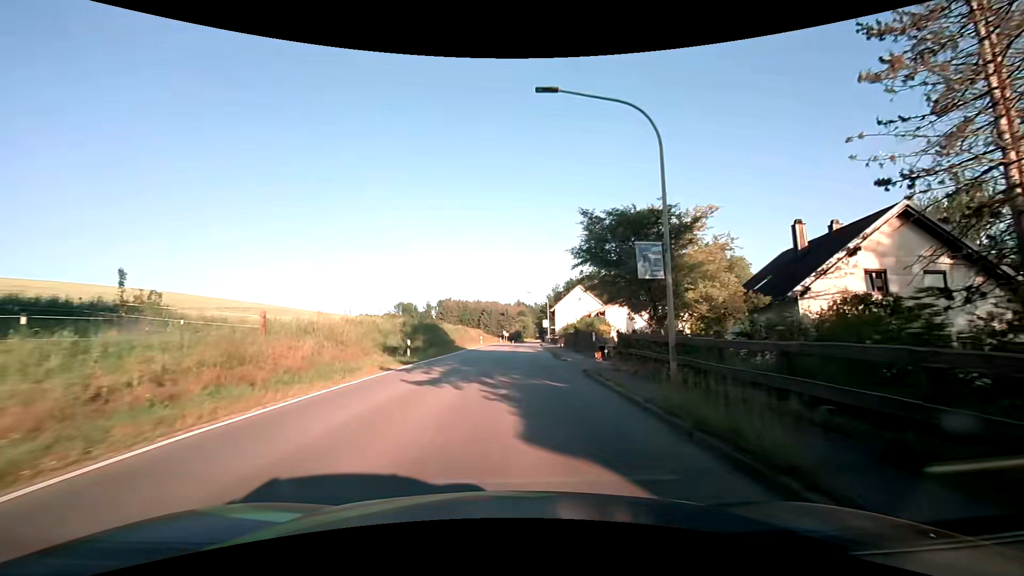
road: secondary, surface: asphalt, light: Day
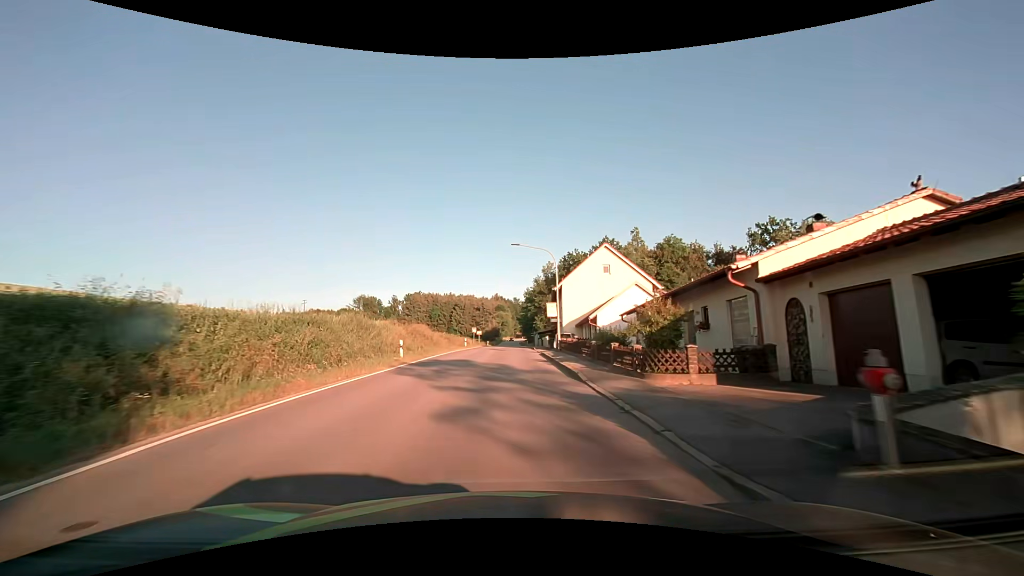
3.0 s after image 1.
(+0.9, +37.9) m; +3°
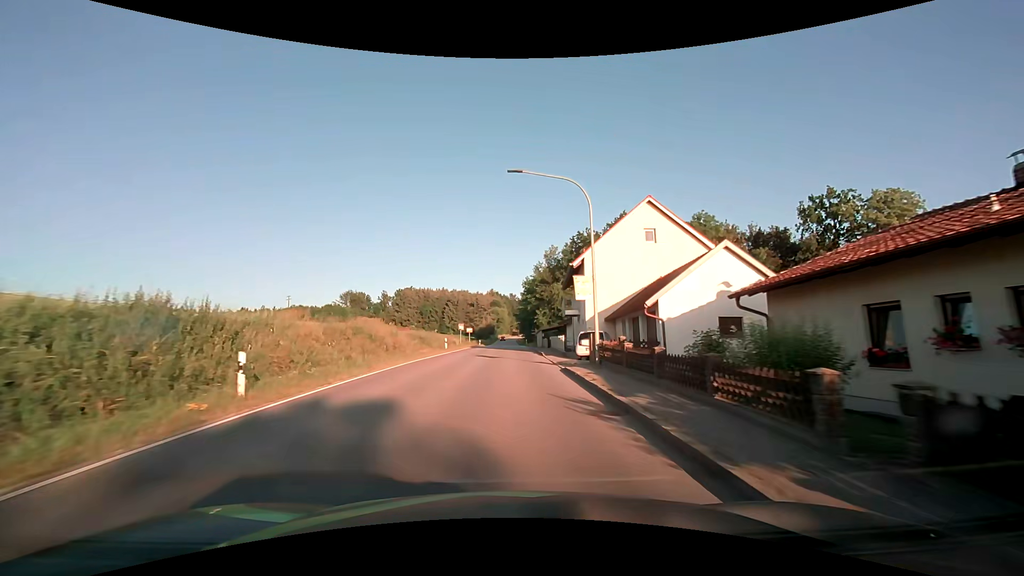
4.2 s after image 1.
(+0.1, +15.2) m; 0°
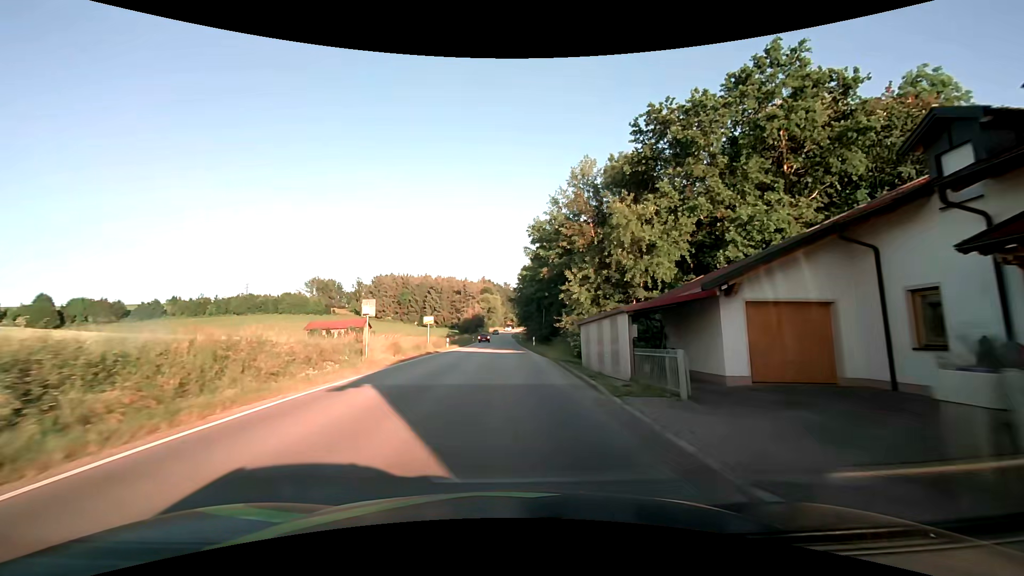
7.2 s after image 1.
(+0.2, +38.4) m; 0°
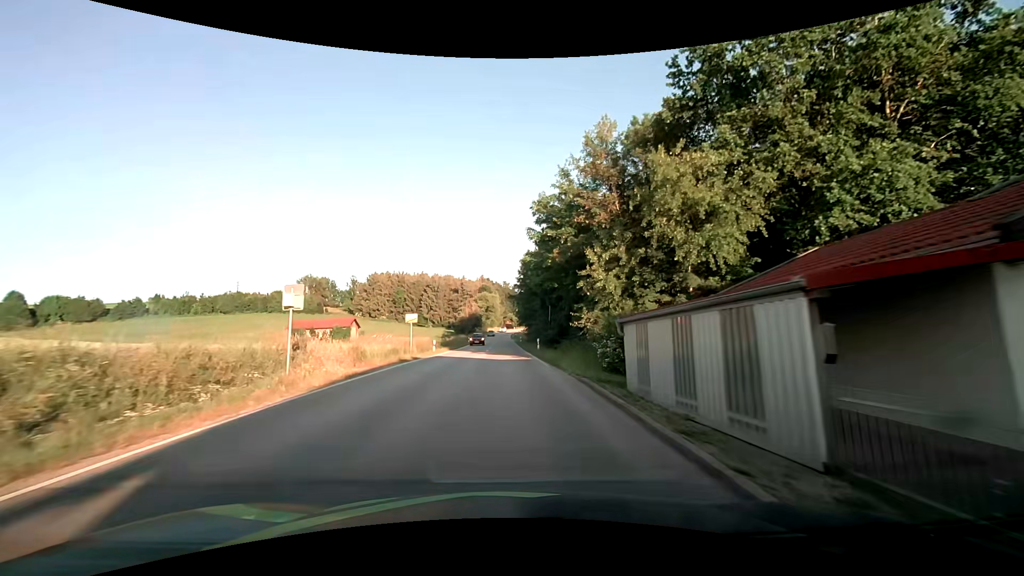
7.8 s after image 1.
(+0.1, +7.7) m; 0°
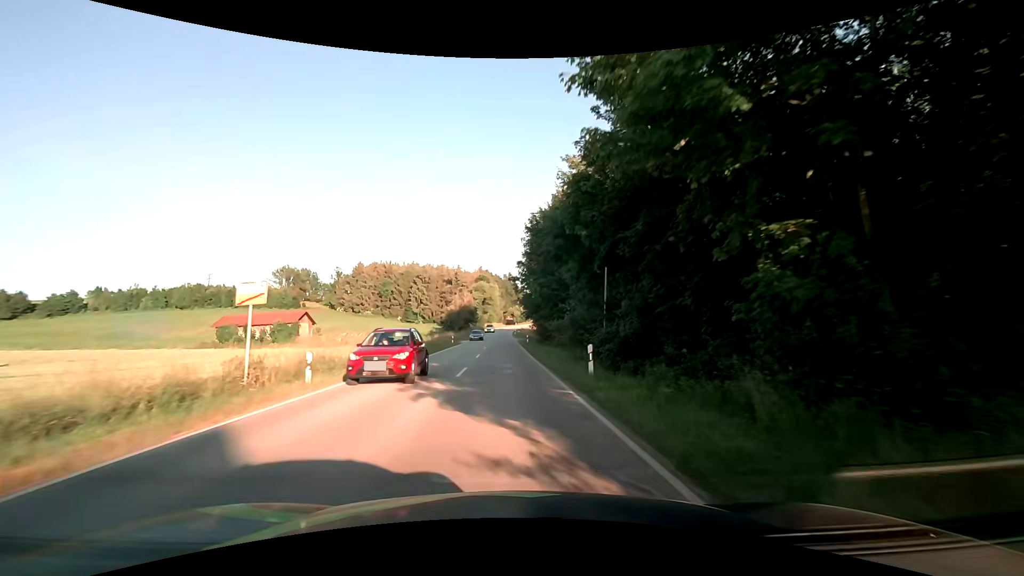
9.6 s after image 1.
(0.0, +23.8) m; 0°
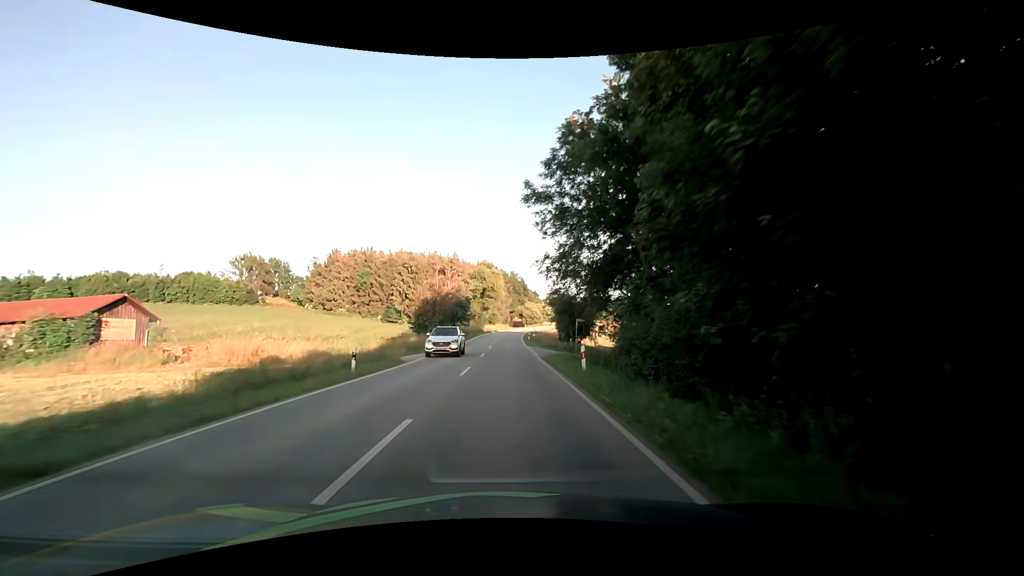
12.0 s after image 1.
(-0.2, +36.4) m; 0°
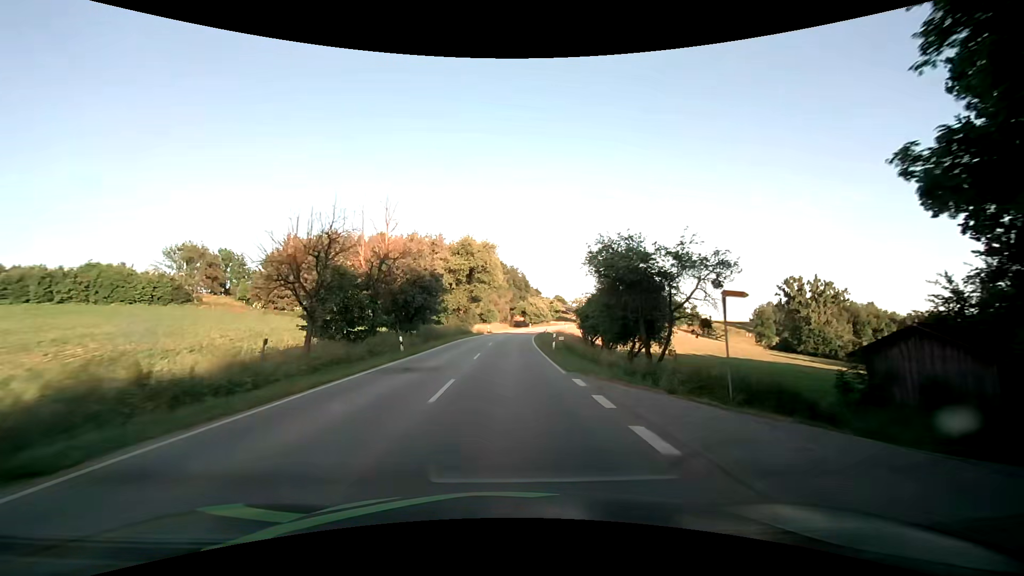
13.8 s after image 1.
(-0.1, +30.9) m; 0°
(0, +10) (0, +20) (0, +30) (+1, +40) (+1, +50) (+2, +60) (+3, +70) (+4, +80) (+6, +90) (+7, +100) m
